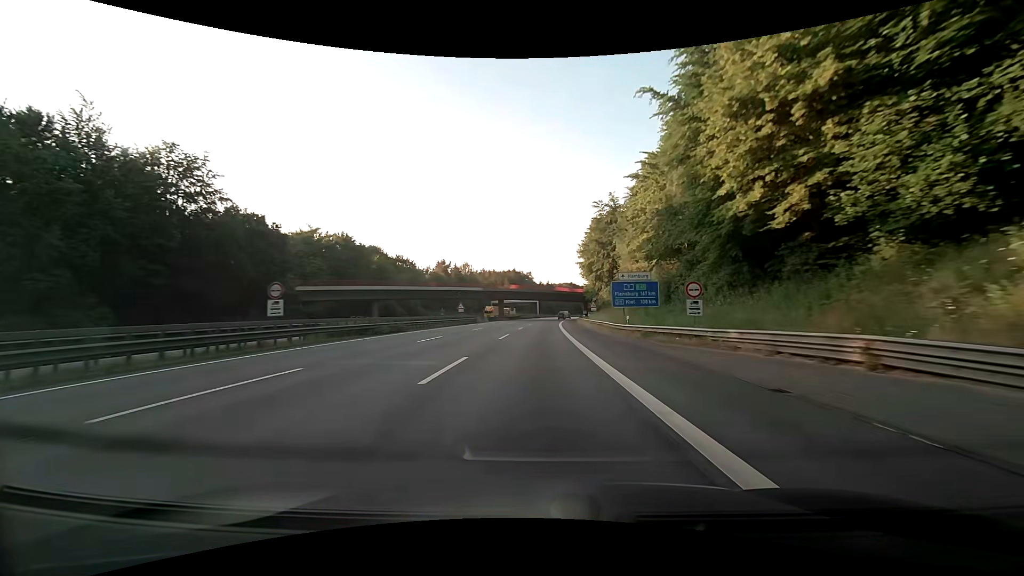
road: motorway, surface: asphalt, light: Day
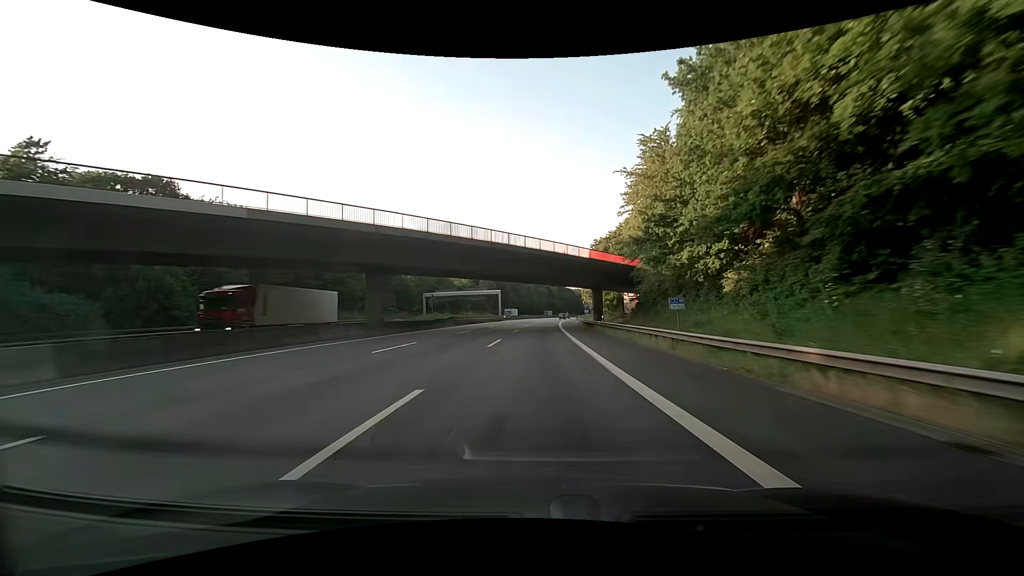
(+2.5, +78.4) m; +4°
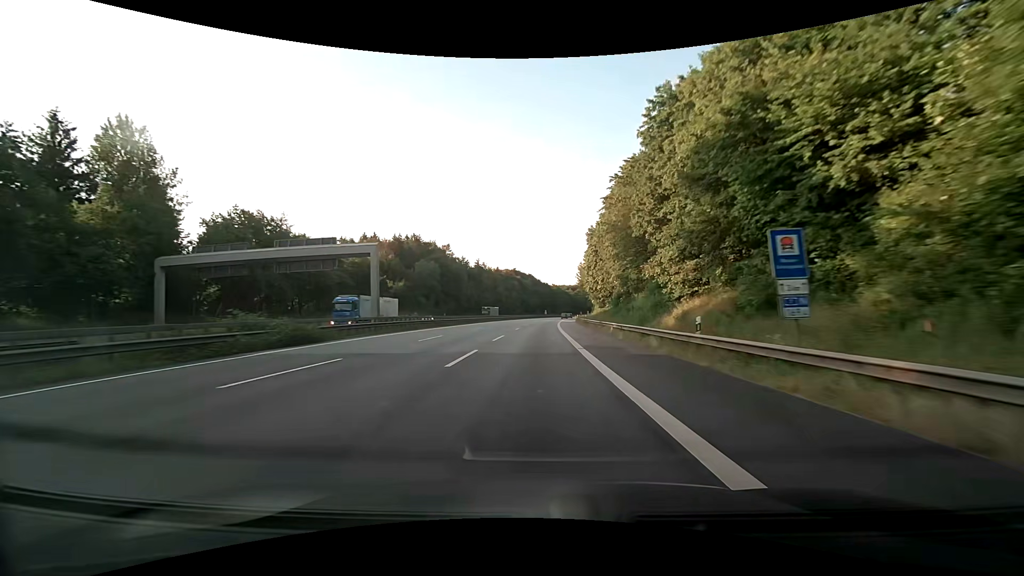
(+2.7, +79.7) m; +3°
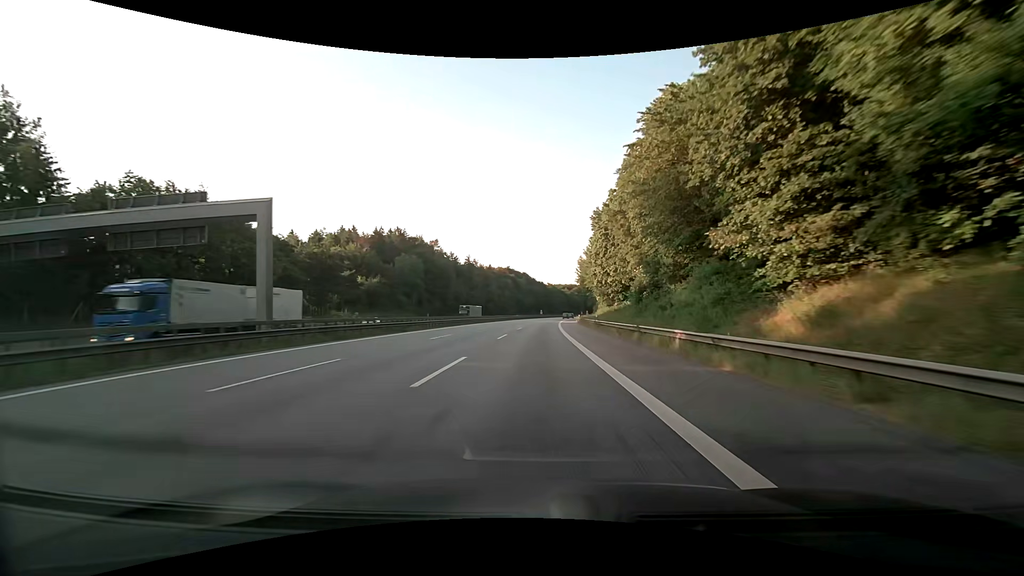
(+0.1, +16.1) m; +1°
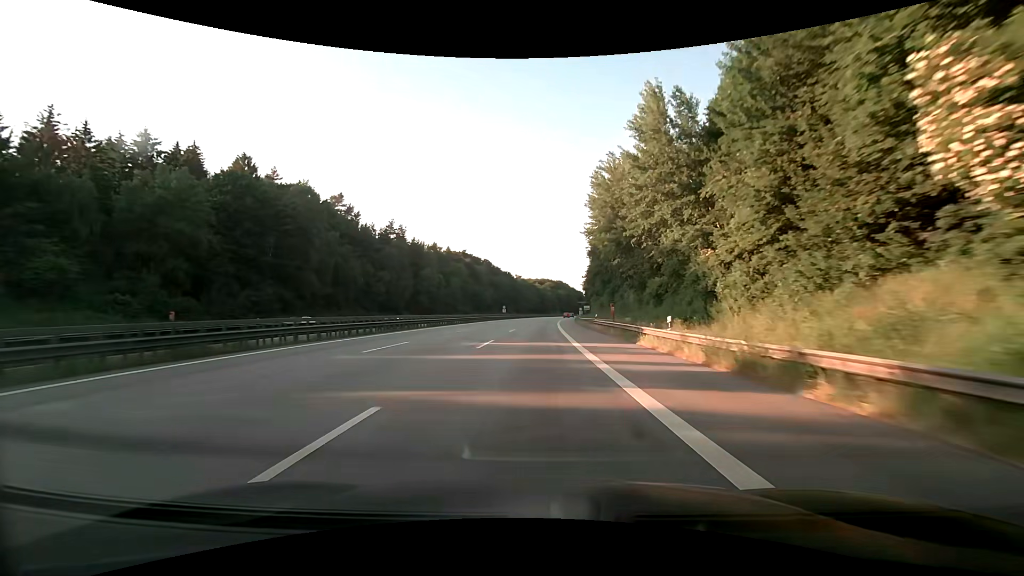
(+2.4, +80.6) m; +4°
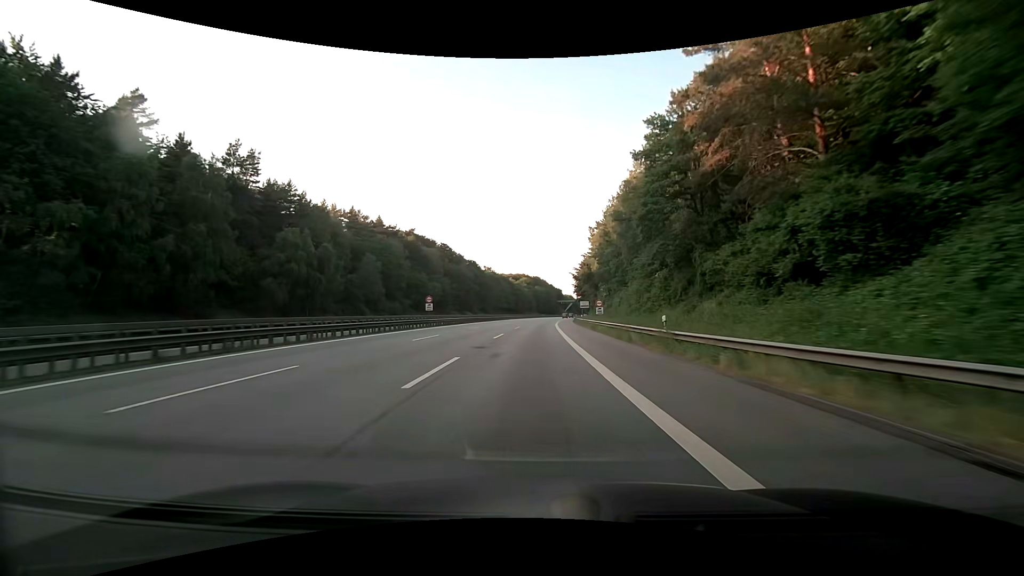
(+1.5, +64.5) m; +3°
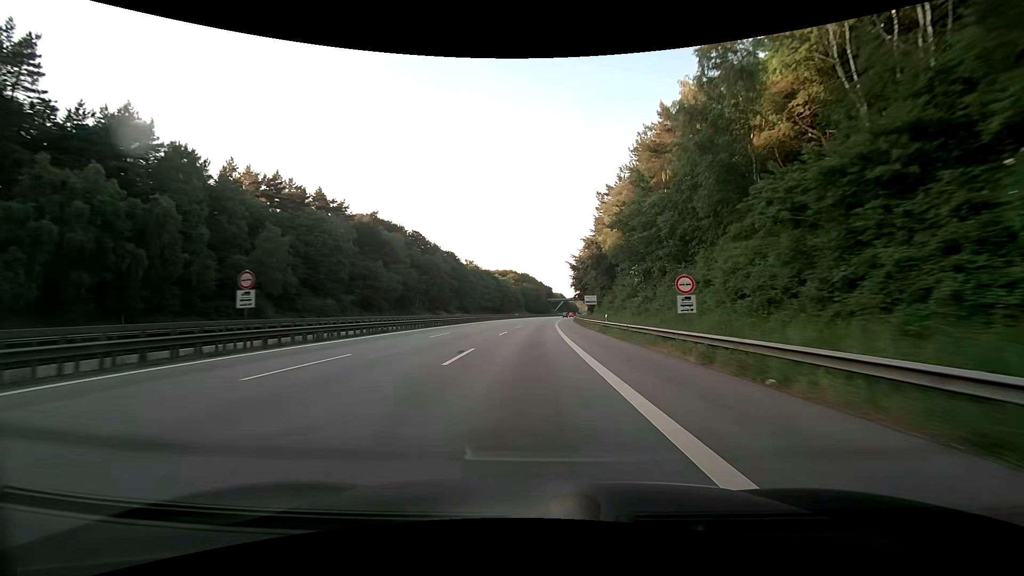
(+0.4, +32.2) m; +1°
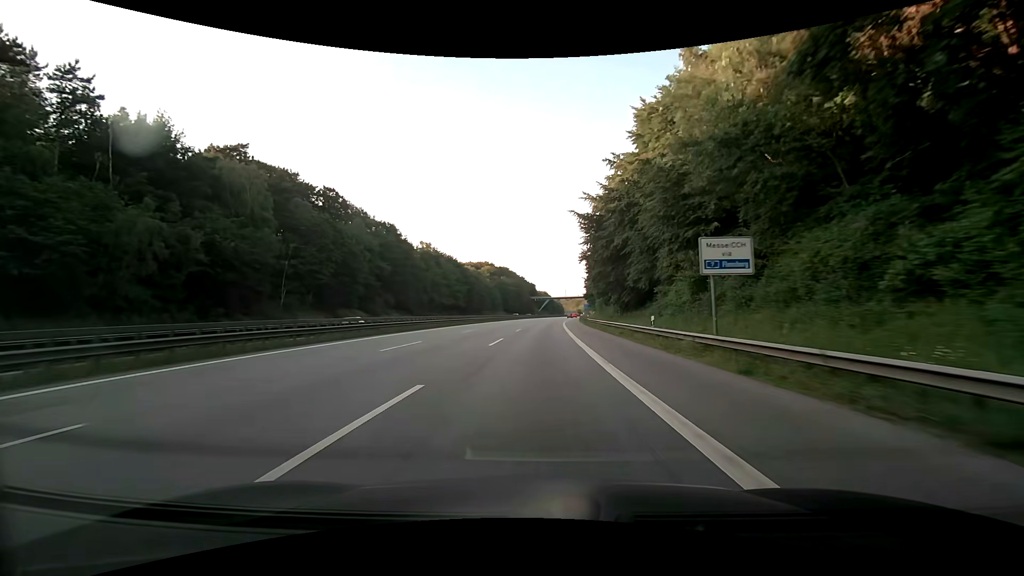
(+1.4, +64.0) m; +2°
(0, +10) (0, +20) (0, +30) (+1, +40) (+1, +50) (+2, +60) (+2, +70) (+3, +80) (+4, +90) (+4, +100) m
